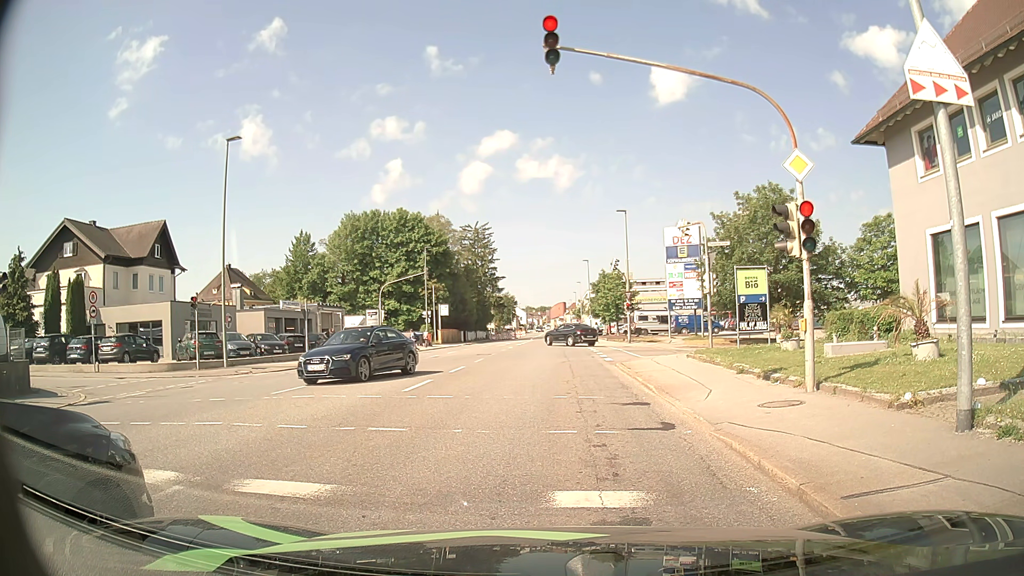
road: tertiary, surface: asphalt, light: Day
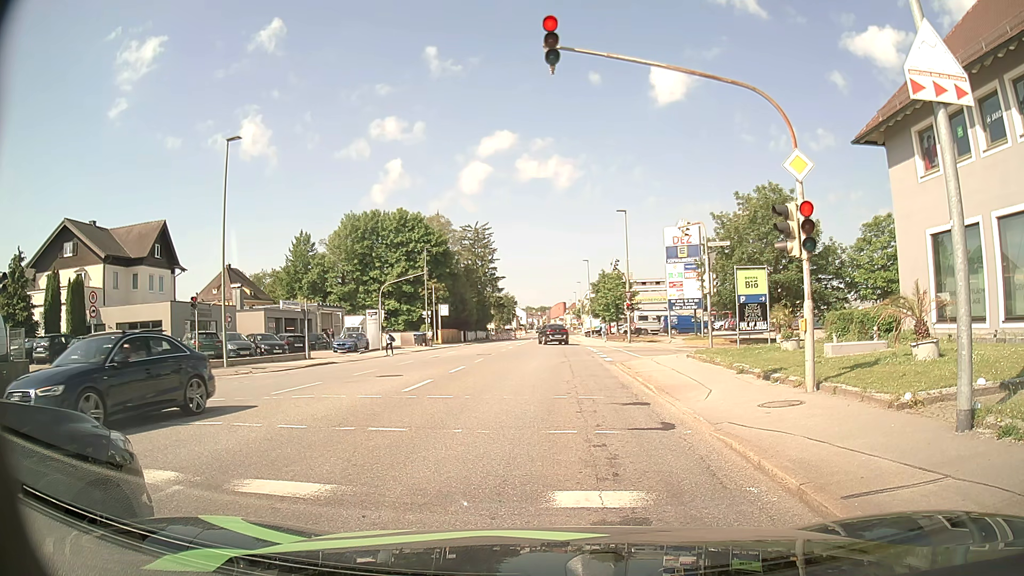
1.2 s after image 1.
(0.0, 0.0) m; 0°
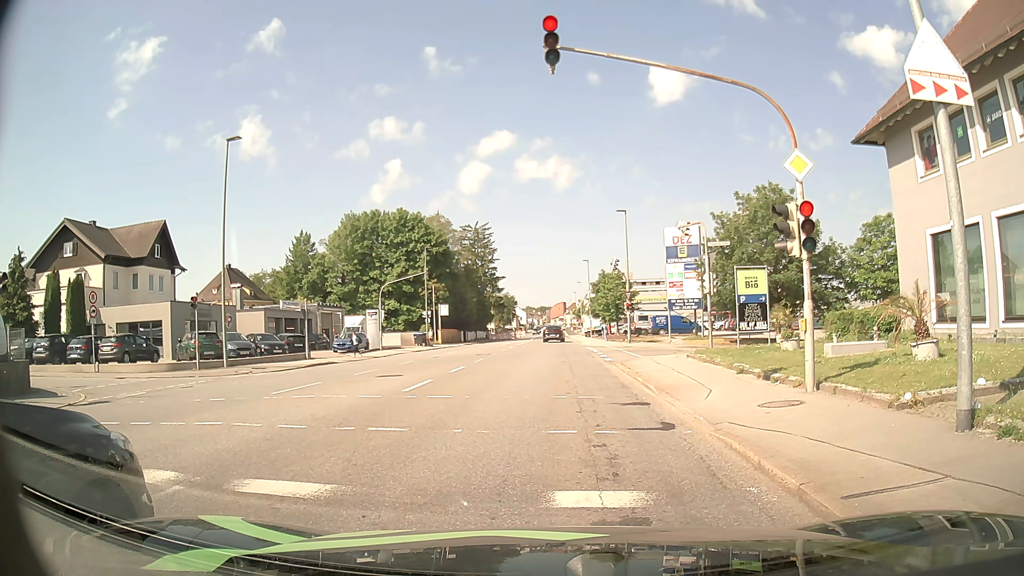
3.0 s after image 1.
(0.0, 0.0) m; 0°
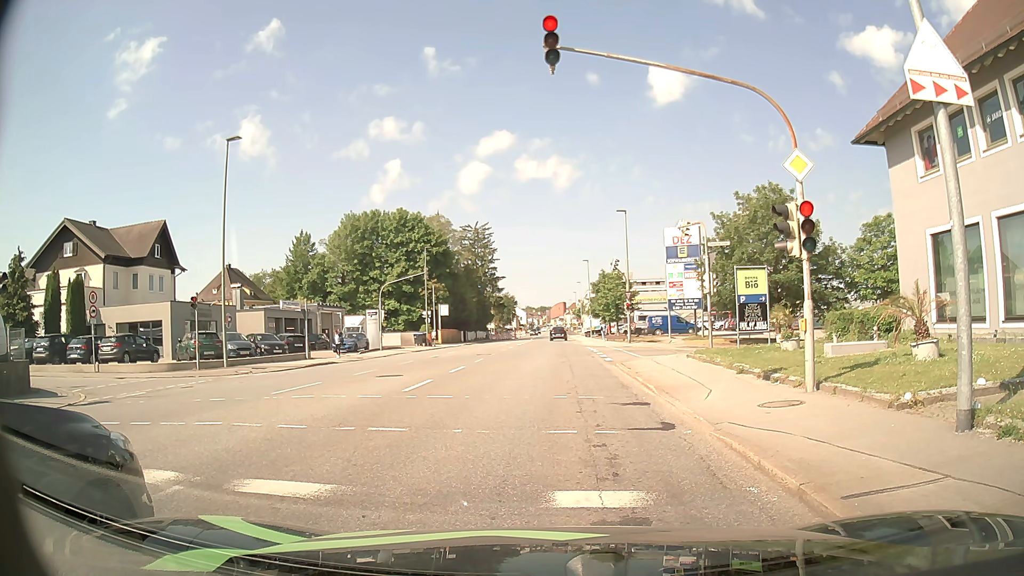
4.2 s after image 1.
(0.0, 0.0) m; 0°
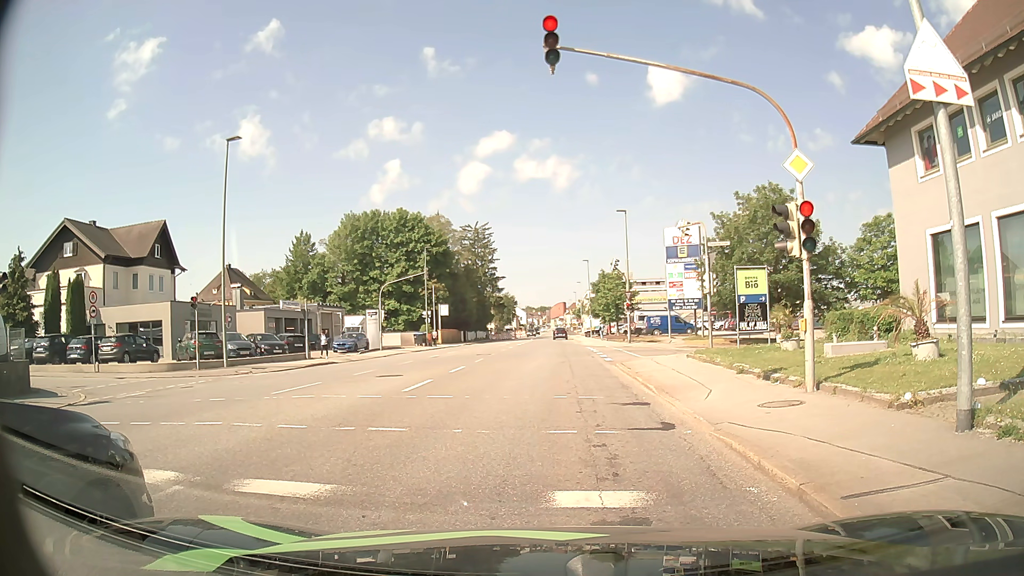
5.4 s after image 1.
(0.0, 0.0) m; 0°
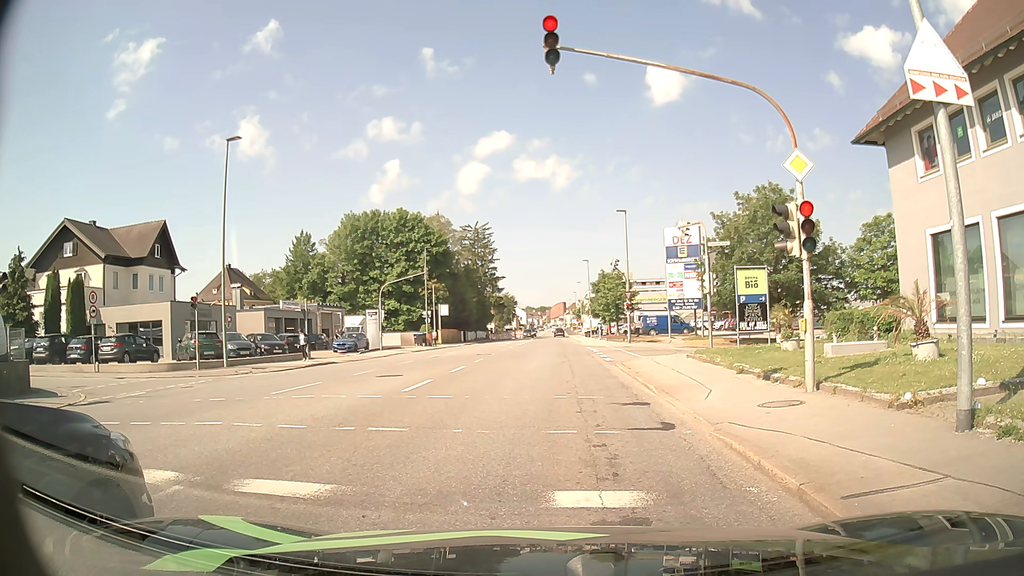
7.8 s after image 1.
(0.0, 0.0) m; 0°
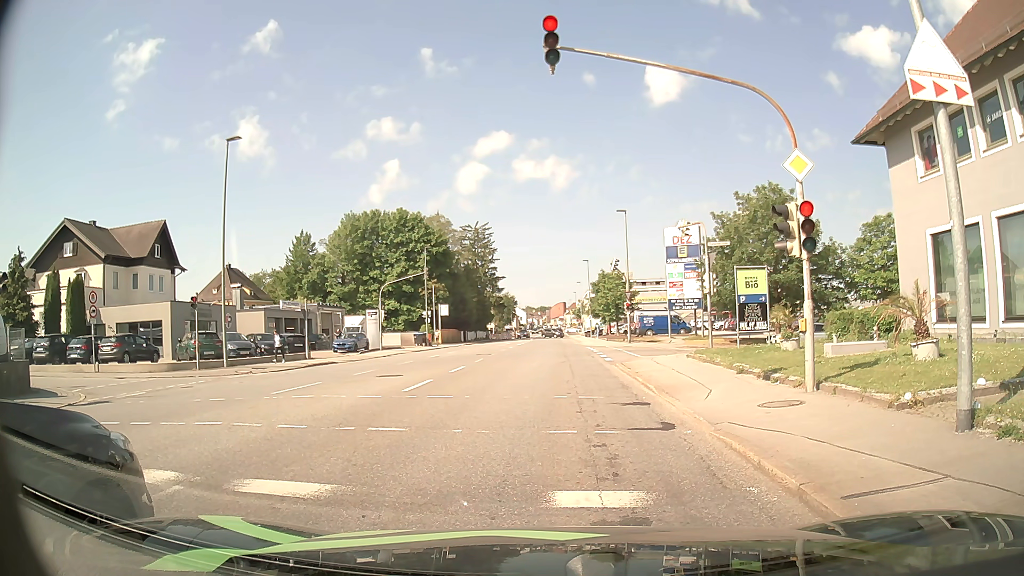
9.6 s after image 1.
(0.0, 0.0) m; 0°
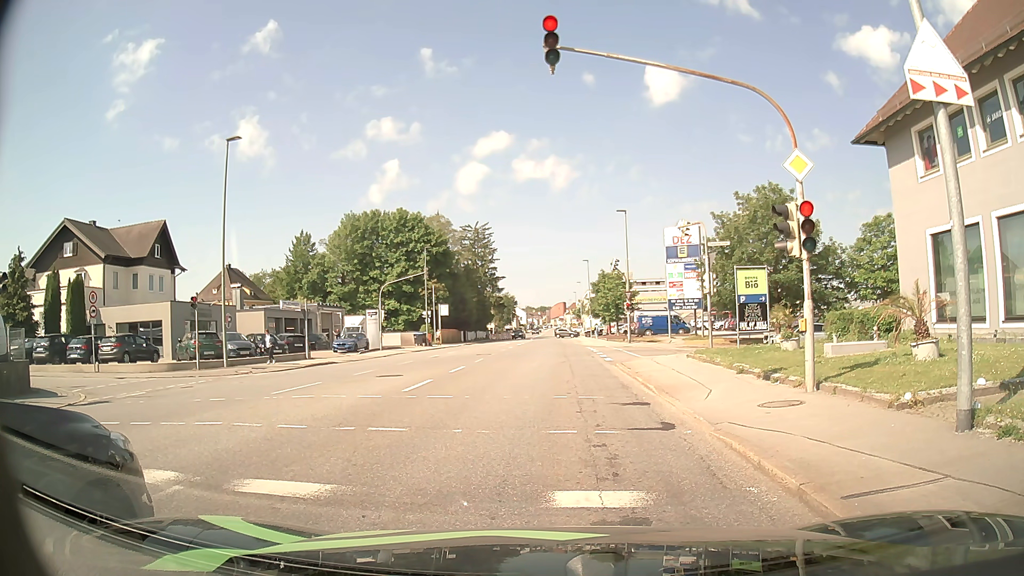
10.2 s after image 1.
(0.0, 0.0) m; 0°
(0, +10) (0, +20) (+1, +30) (+1, +40) (+1, +50) (+1, +60) (+1, +70) (+2, +80) (+2, +90) (+2, +100) m
